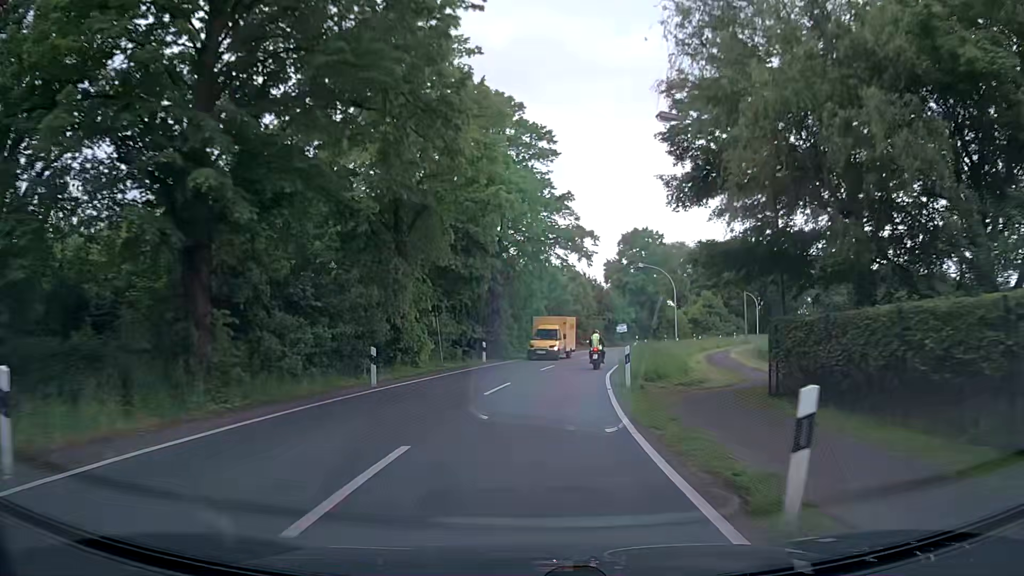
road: secondary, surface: asphalt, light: Day
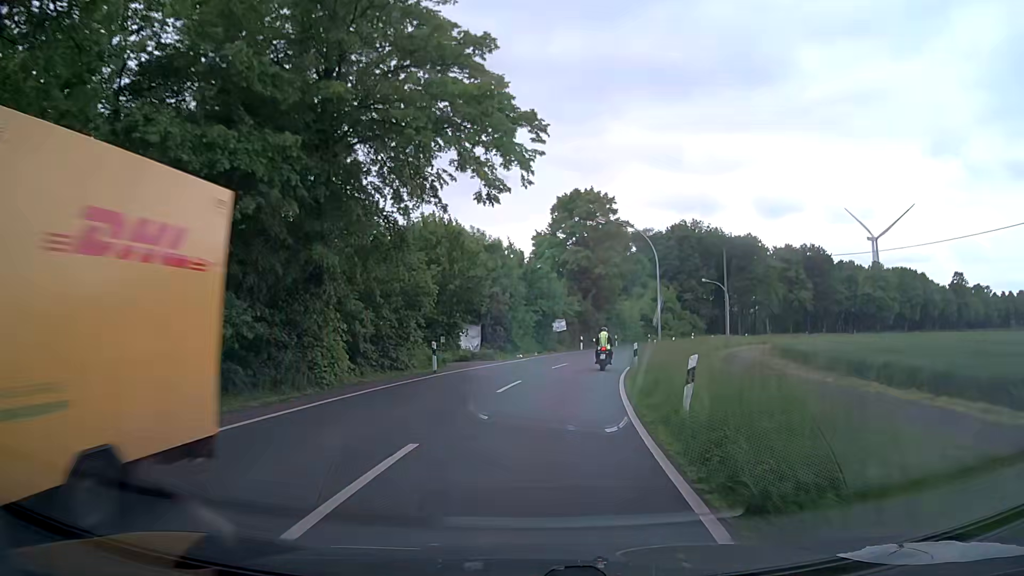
(+1.1, +23.5) m; +7°
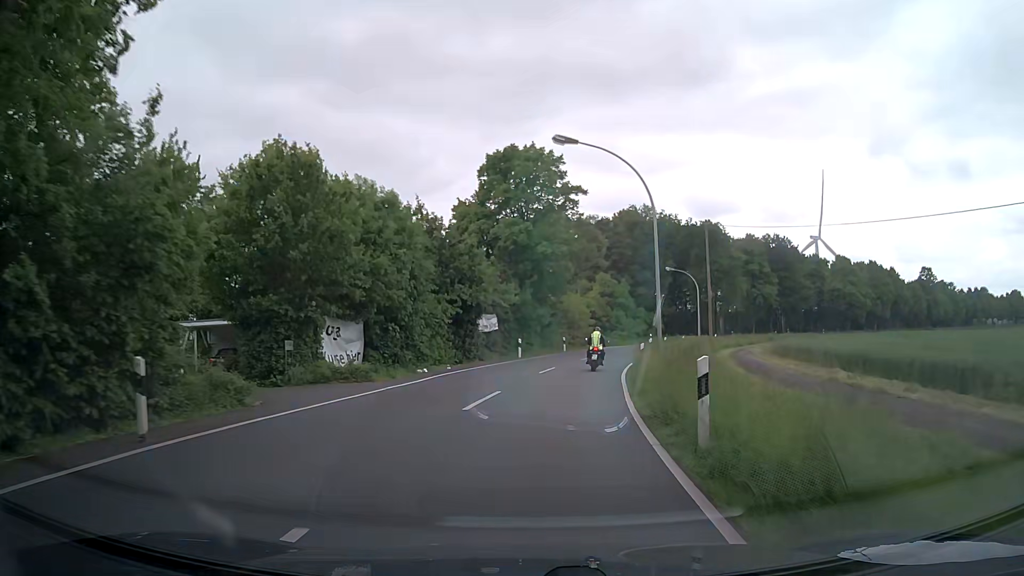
(+0.7, +15.4) m; +6°
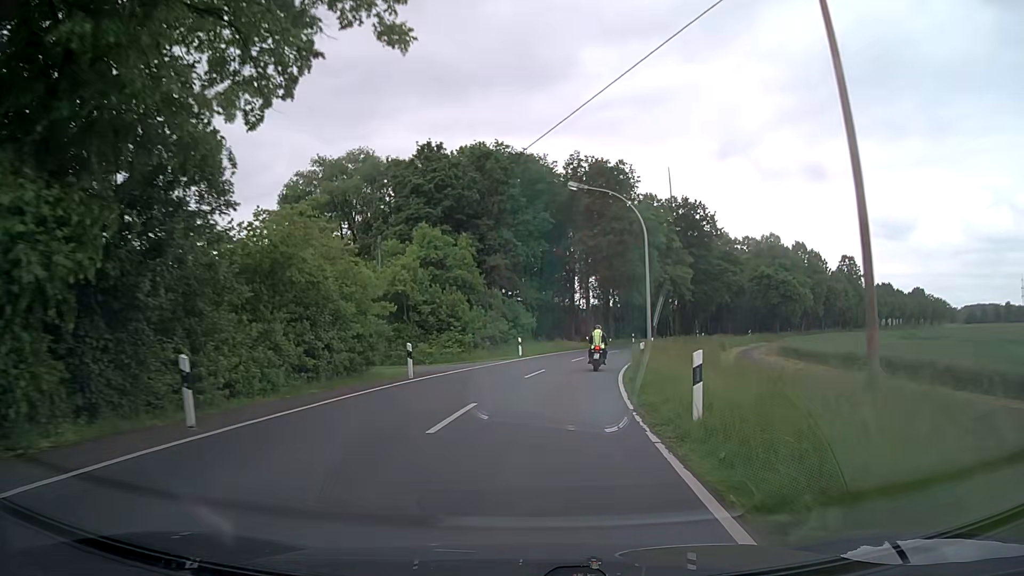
(+4.1, +38.3) m; +13°
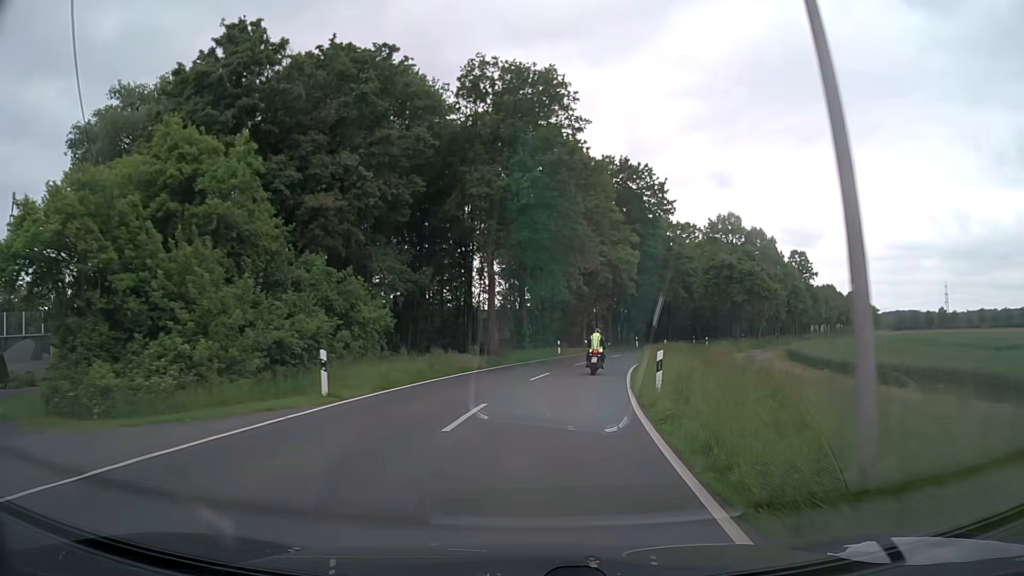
(+1.7, +23.2) m; +8°
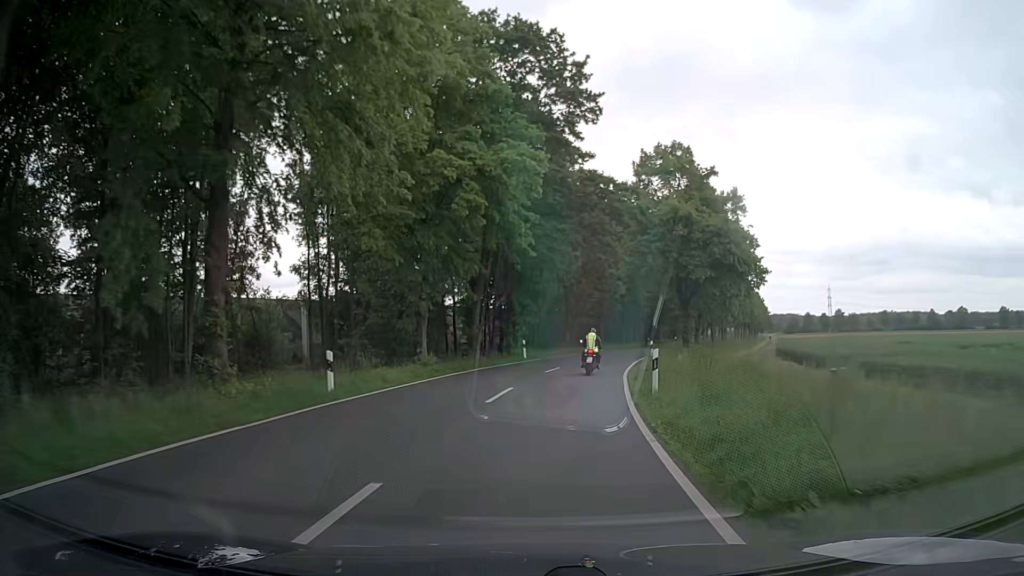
(+3.2, +30.9) m; +12°
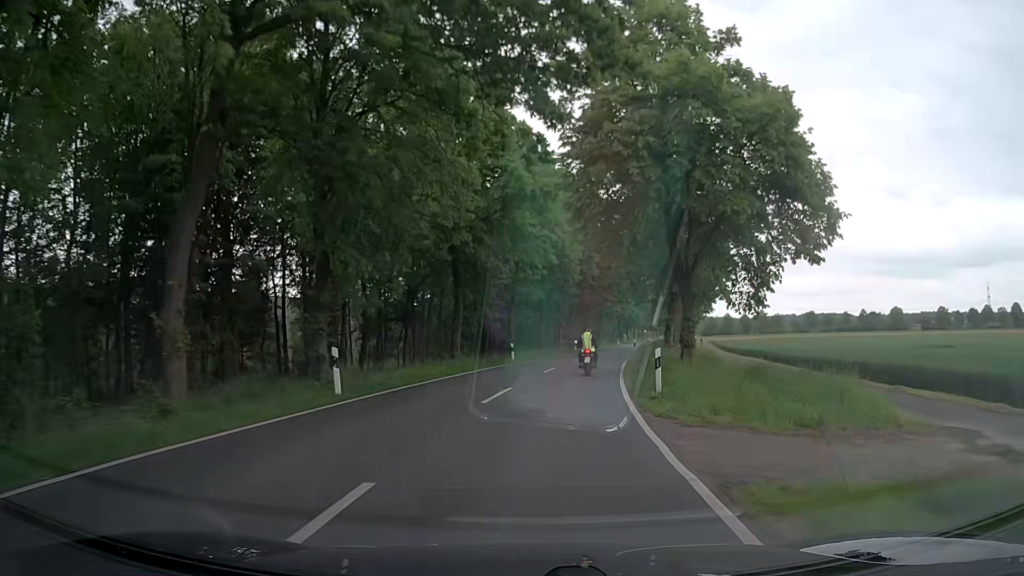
(+1.7, +23.6) m; +8°
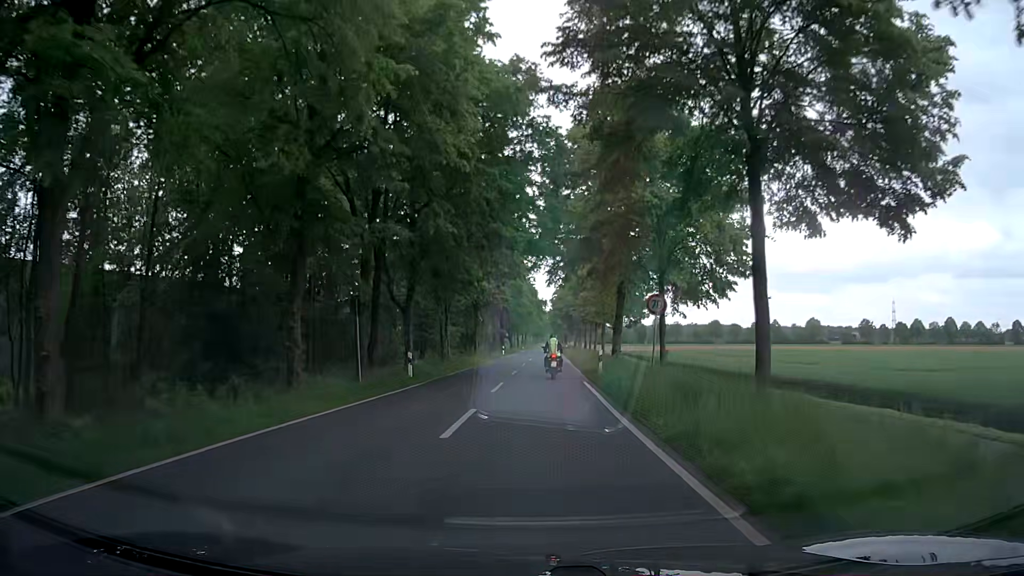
(+4.3, +39.6) m; +11°
(0, +10) (0, +20) (+1, +30) (+1, +40) (+1, +50) (+2, +60) (+2, +70) (+2, +80) (+3, +90) (+3, +100) m
